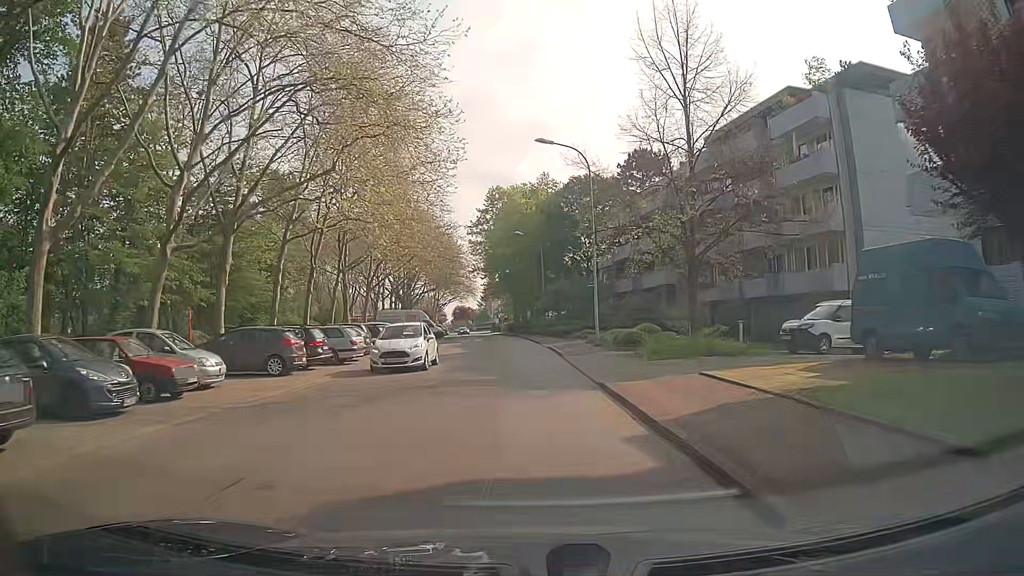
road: residential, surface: asphalt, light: Day
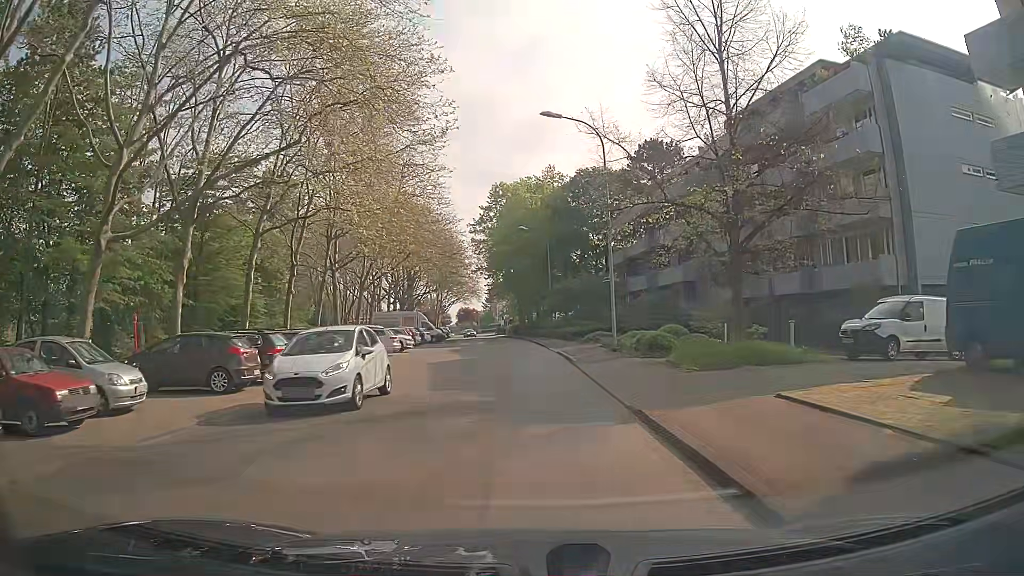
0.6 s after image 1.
(0.0, +4.2) m; +1°
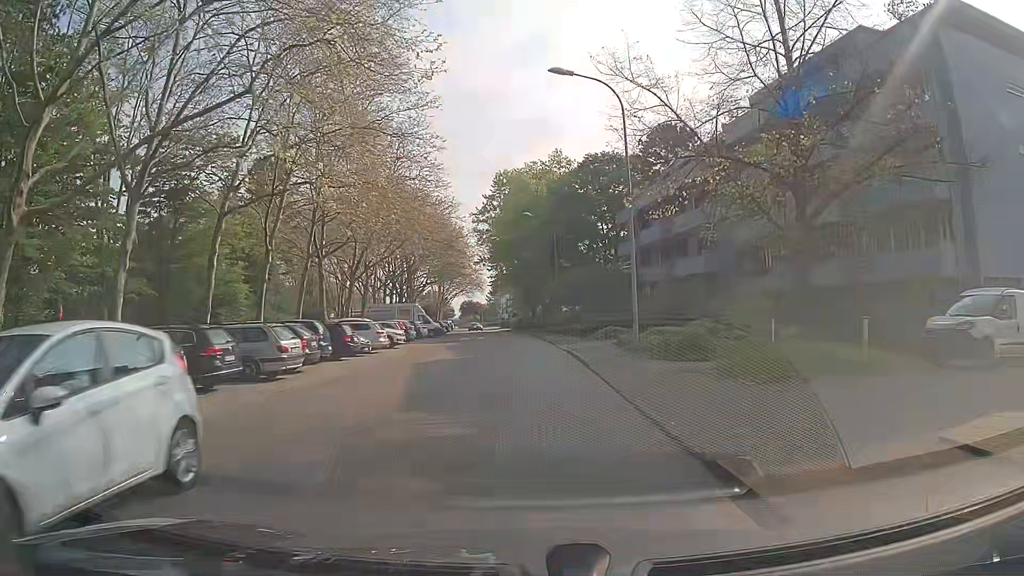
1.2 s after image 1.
(-0.2, +4.2) m; -1°
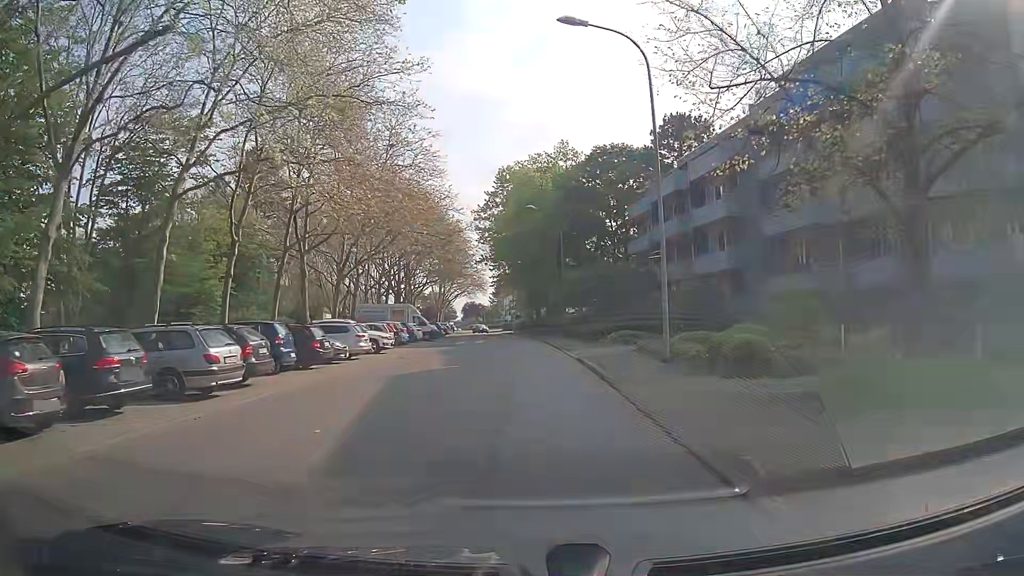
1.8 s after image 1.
(-0.1, +4.2) m; 0°
